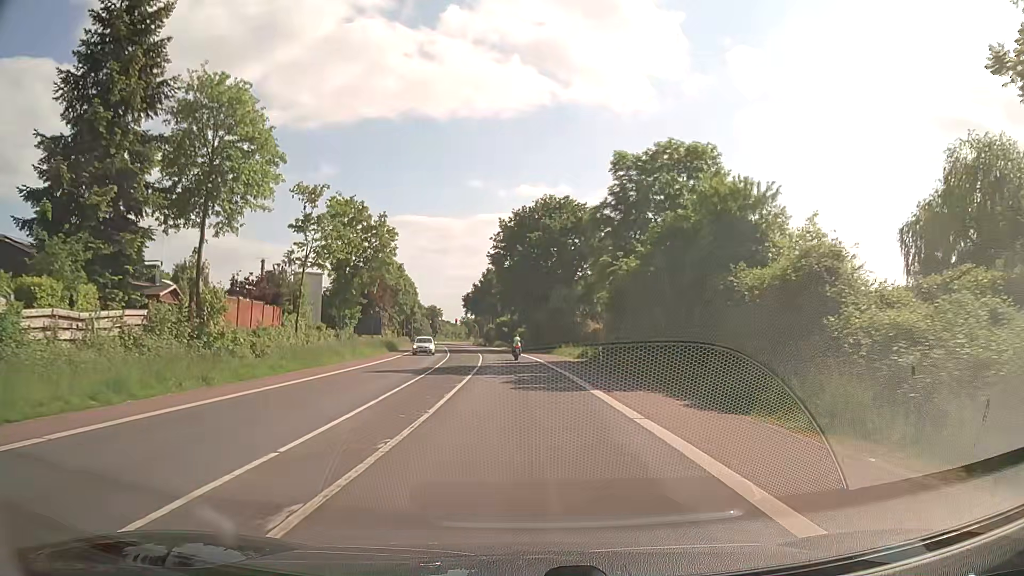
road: secondary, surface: asphalt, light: Day
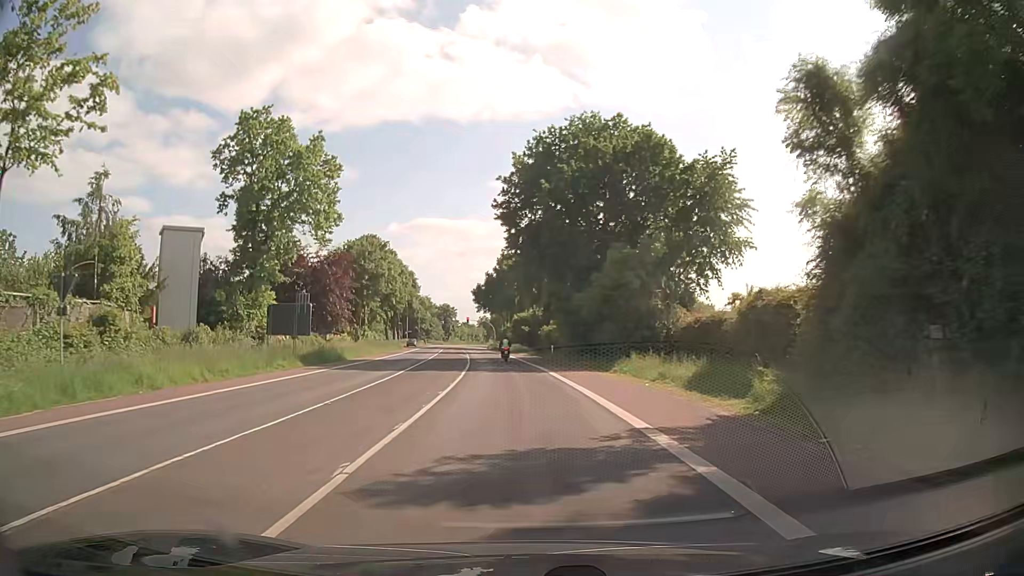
(-0.6, +31.2) m; -2°
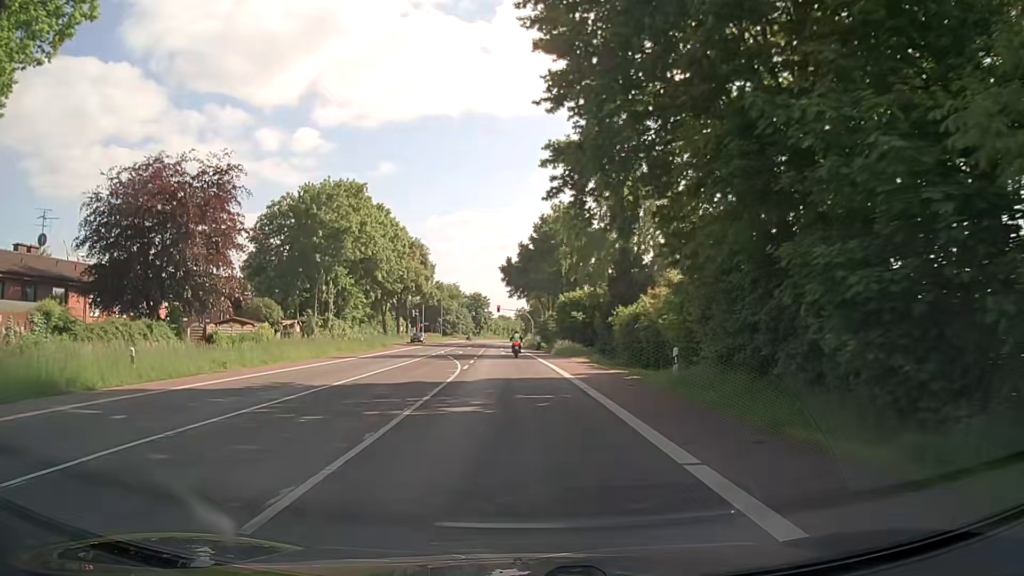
(-1.0, +32.8) m; -4°
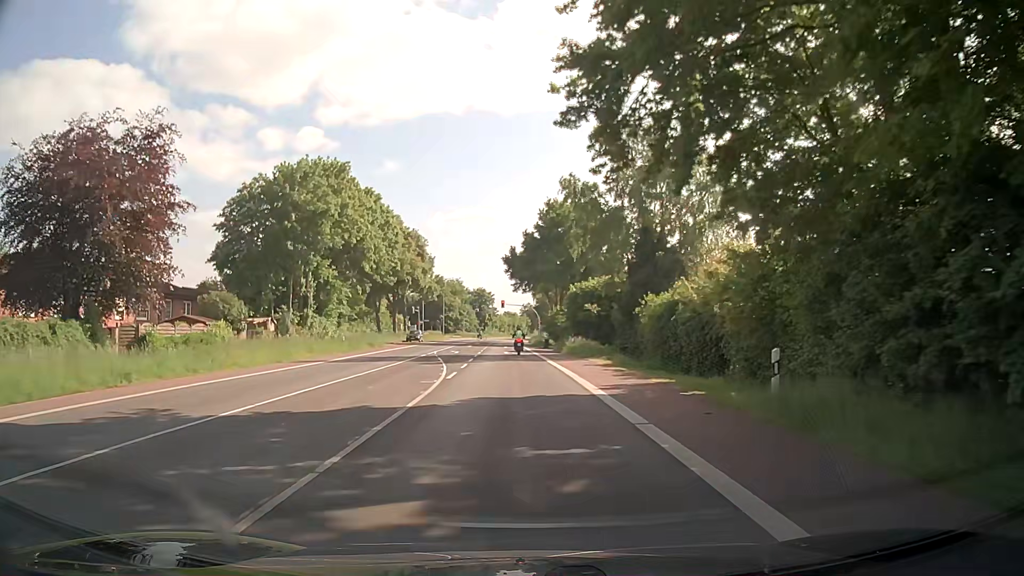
(0.0, +7.3) m; 0°
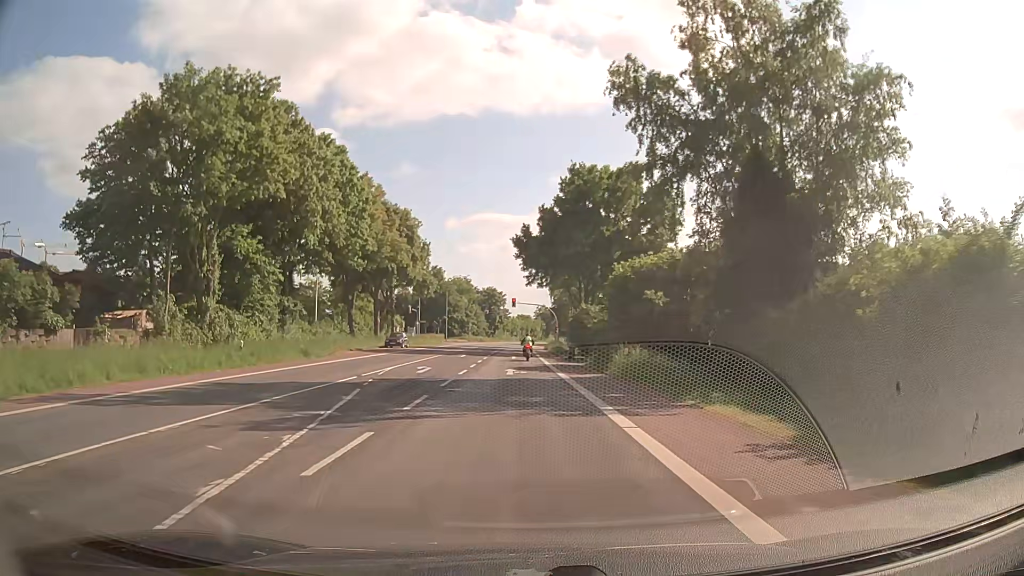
(-0.2, +19.2) m; 0°
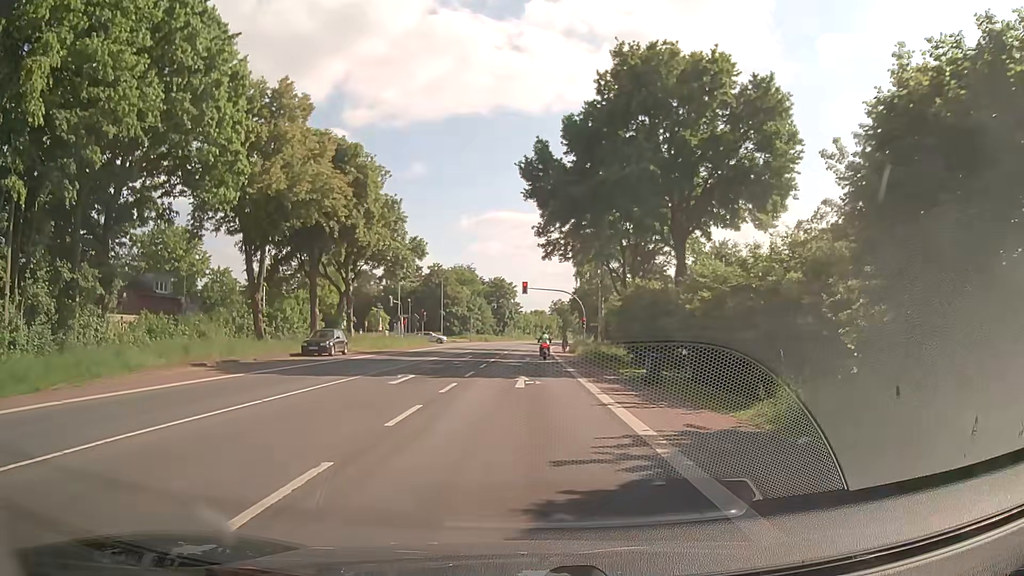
(-0.7, +26.2) m; -2°
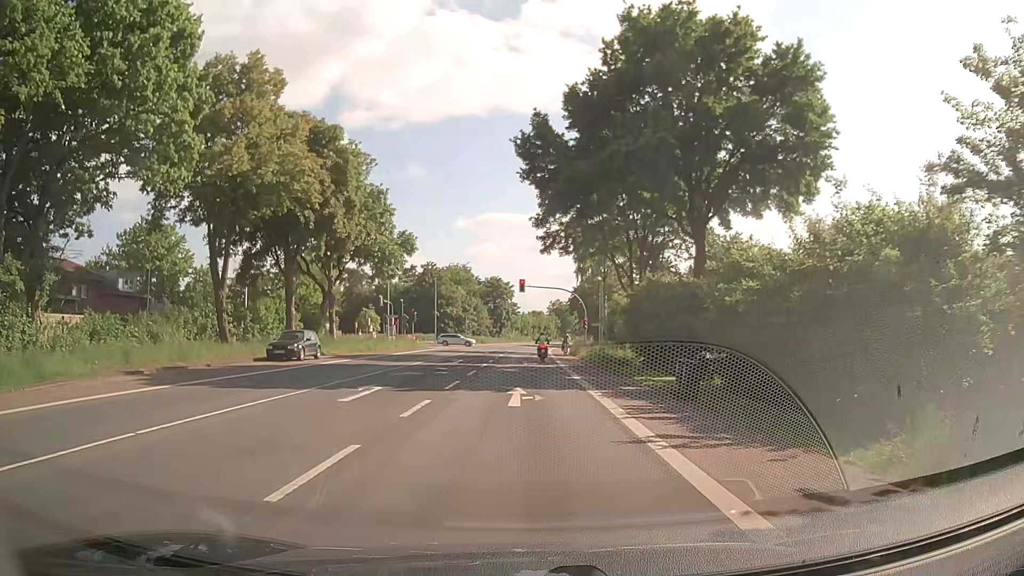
(0.0, +4.7) m; +1°
(0, +10) (0, +20) (0, +30) (0, +40) (0, +50) (0, +60) (0, +70) (+1, +80) (+1, +90) (+2, +100) m
